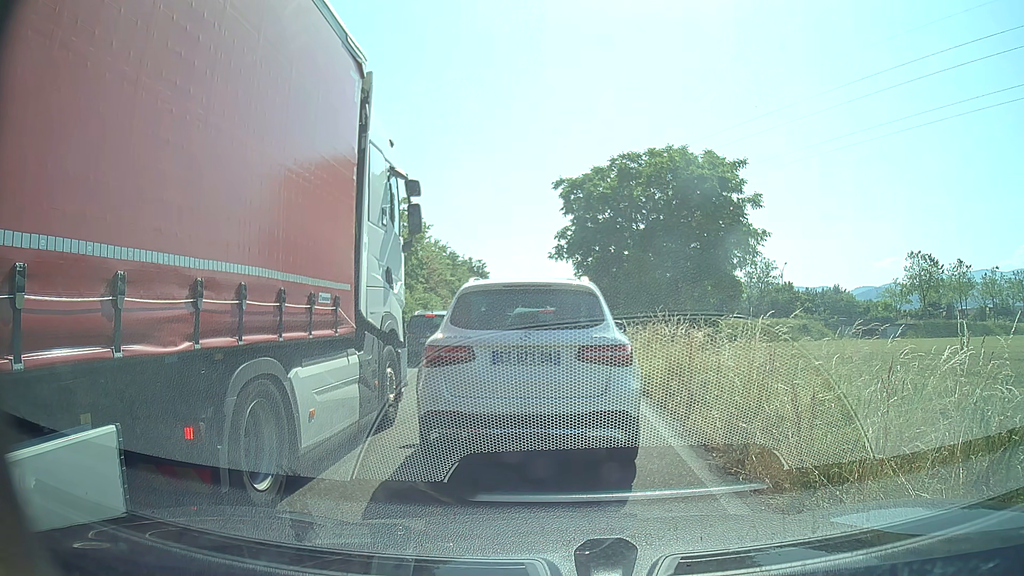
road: trunk_link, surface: asphalt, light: Day
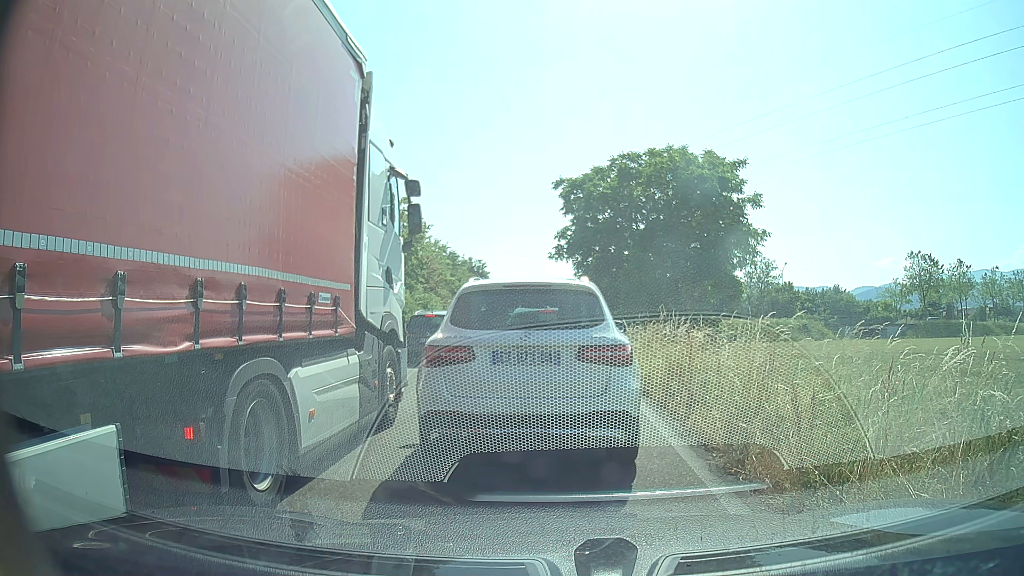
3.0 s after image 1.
(0.0, 0.0) m; 0°
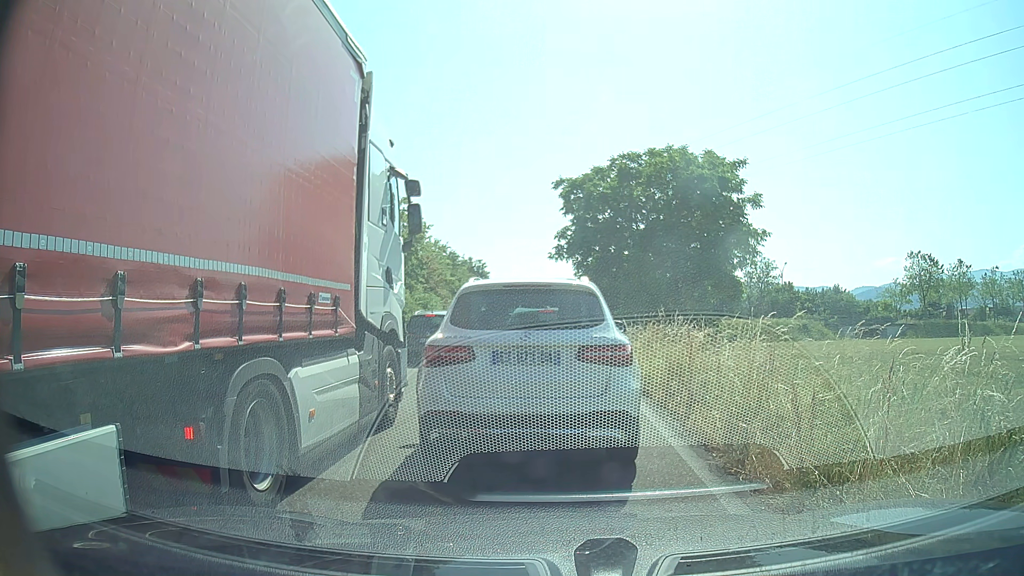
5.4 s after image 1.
(0.0, 0.0) m; 0°
